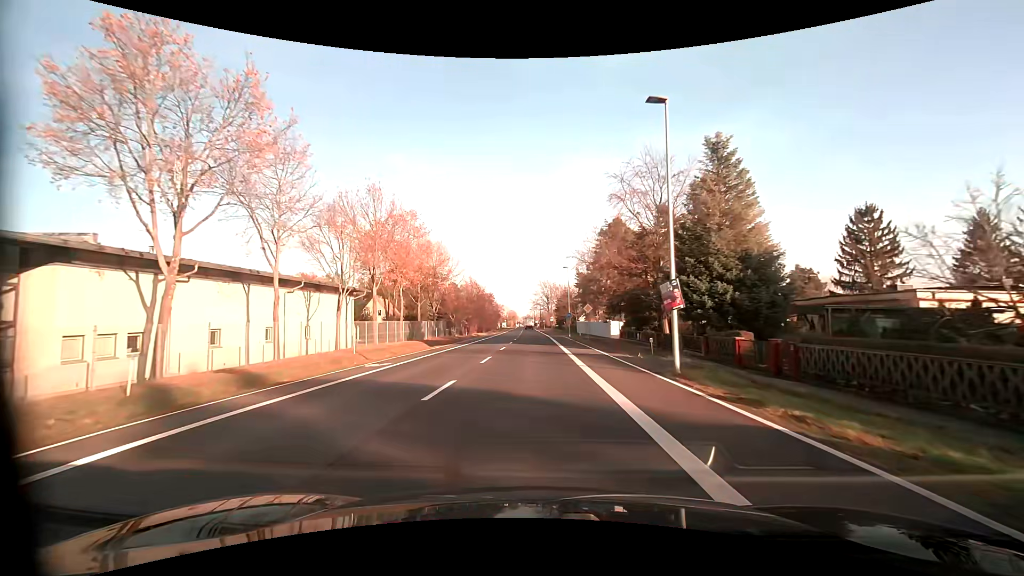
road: primary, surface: asphalt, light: Day
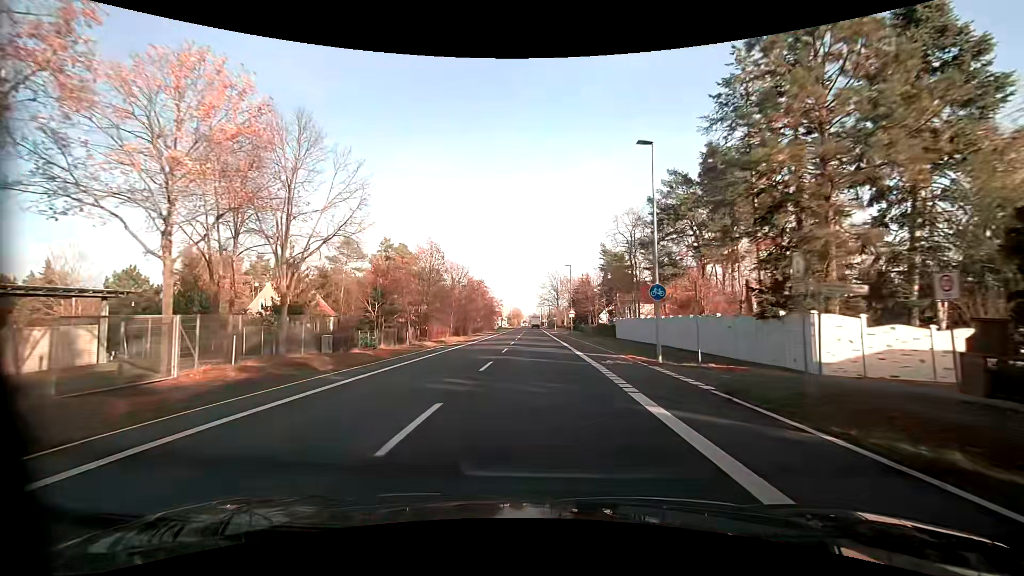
(-0.4, +40.0) m; -1°
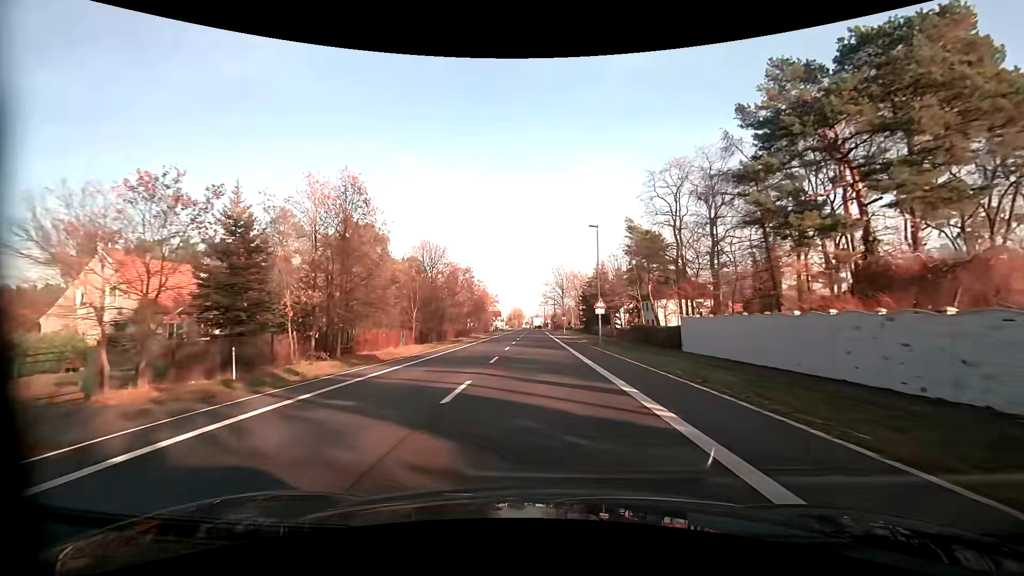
(-0.1, +23.8) m; 0°
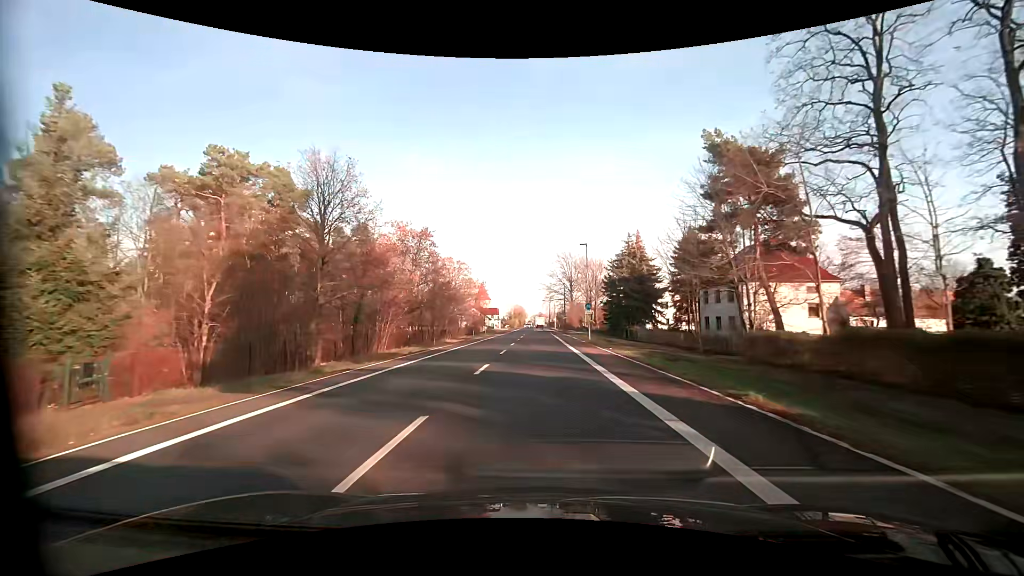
(-0.1, +31.9) m; 0°
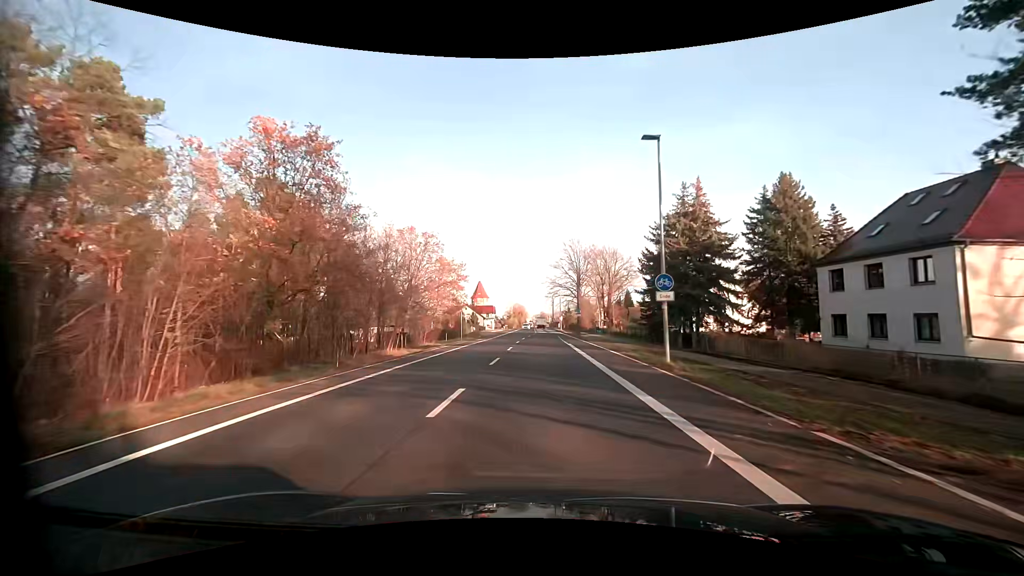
(-0.1, +24.2) m; 0°
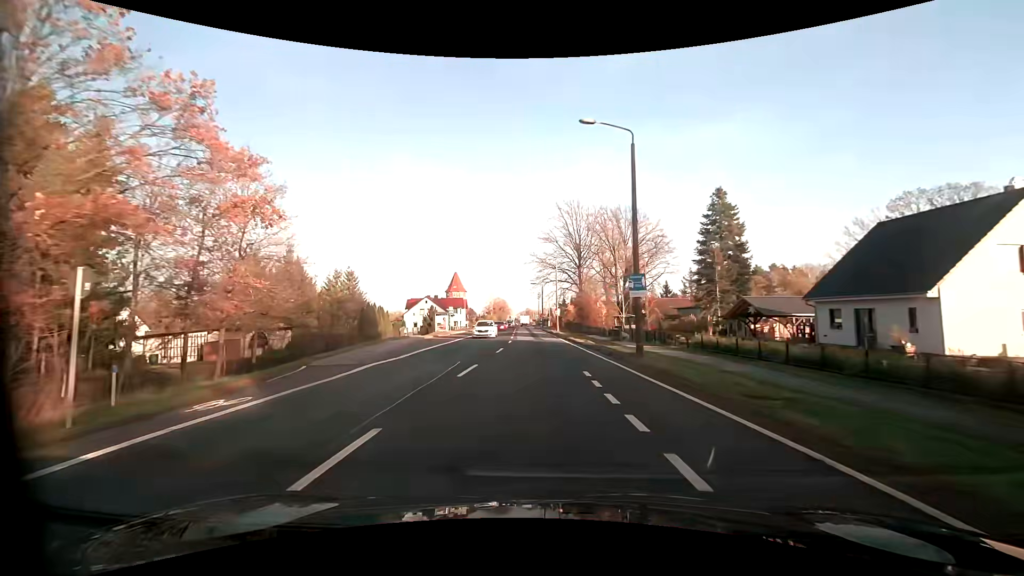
(+0.6, +40.3) m; +1°
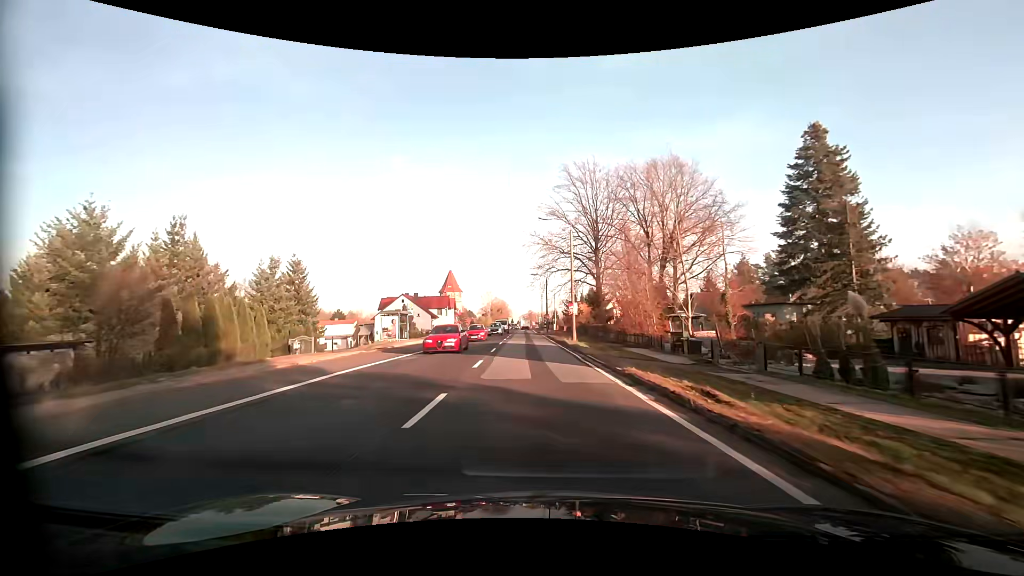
(+0.2, +23.8) m; 0°
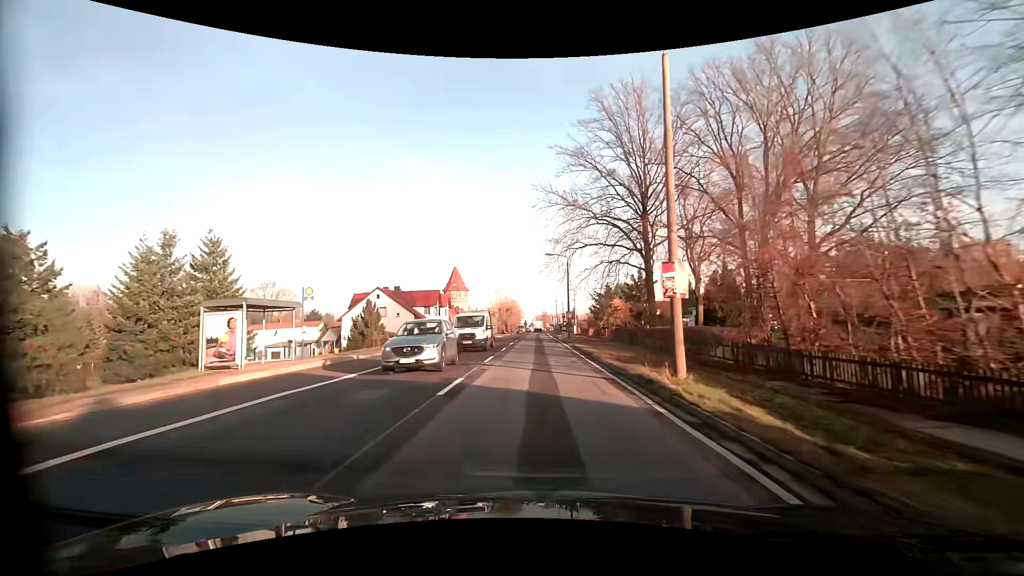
(-0.2, +23.6) m; -1°
(0, +10) (0, +20) (0, +30) (0, +40) (0, +50) (0, +60) (0, +70) (0, +80) (0, +90) (0, +100) m
